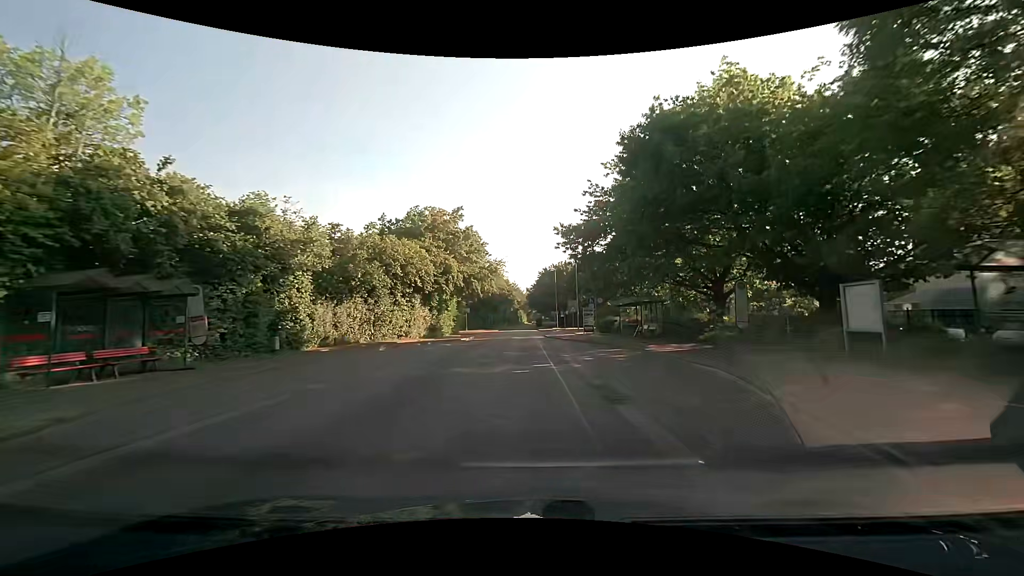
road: tertiary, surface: asphalt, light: Day
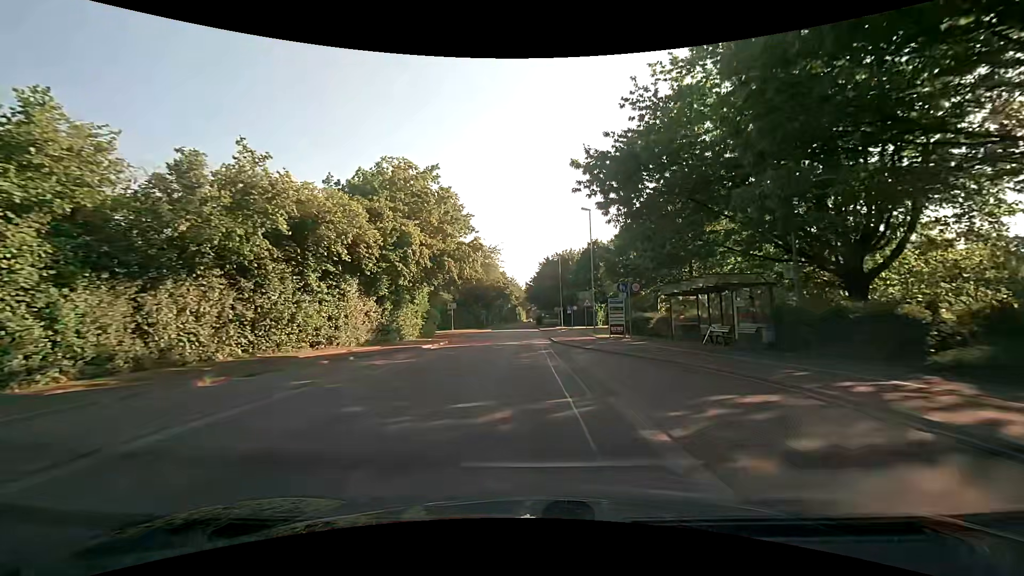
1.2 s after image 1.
(0.0, +14.1) m; 0°
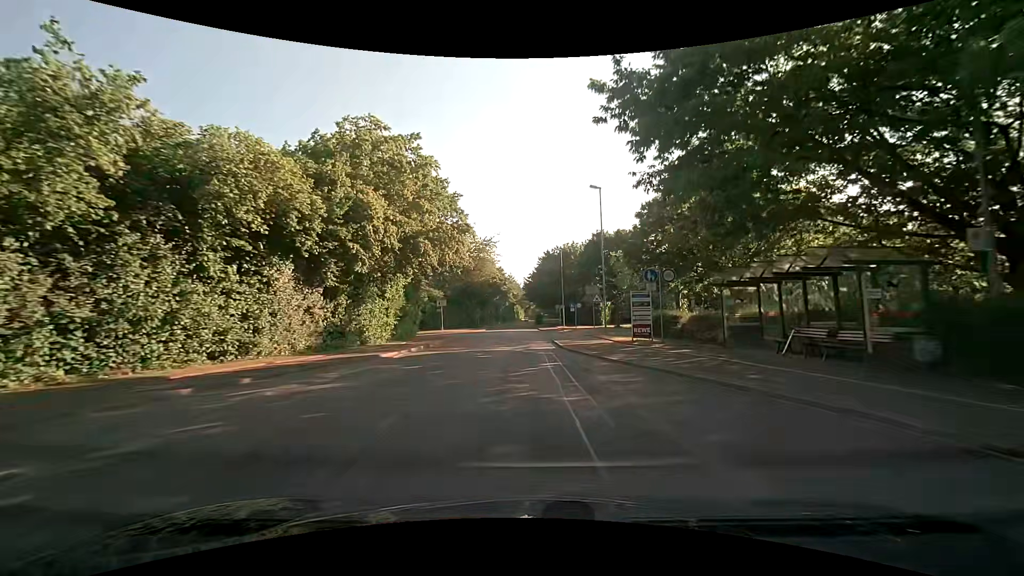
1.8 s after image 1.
(0.0, +6.7) m; 0°
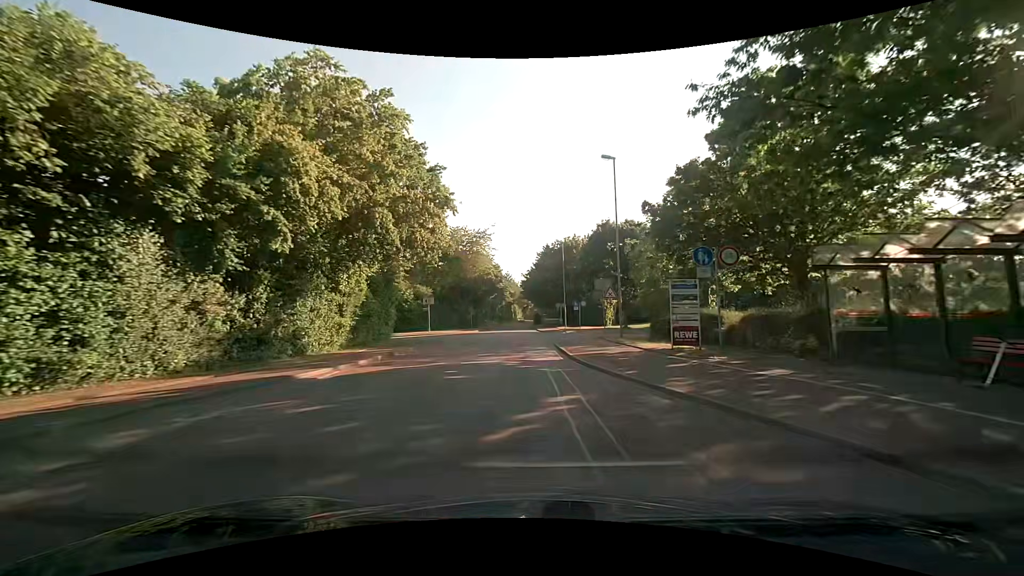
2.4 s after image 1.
(0.0, +6.5) m; 0°
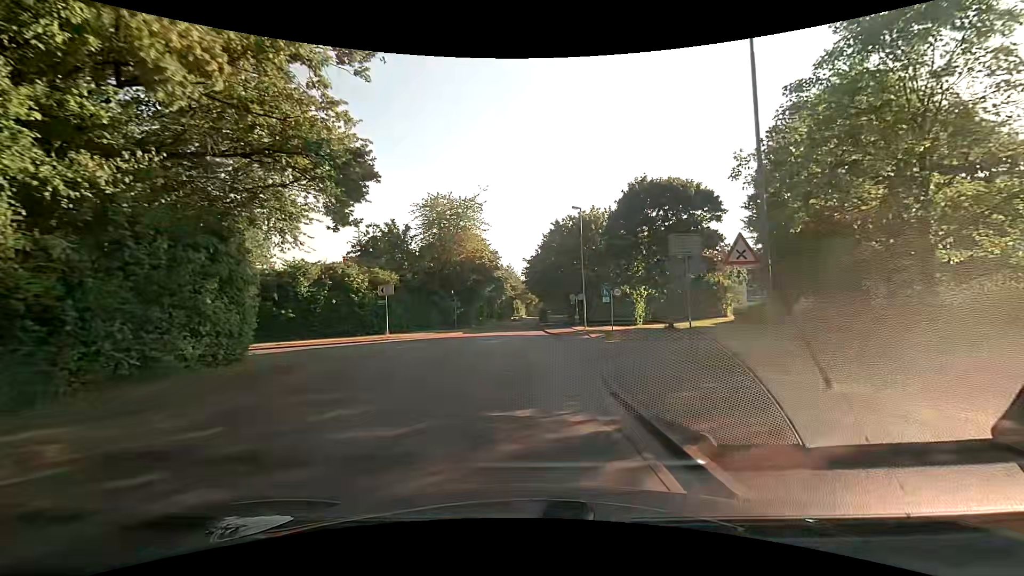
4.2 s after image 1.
(-0.1, +16.6) m; -2°
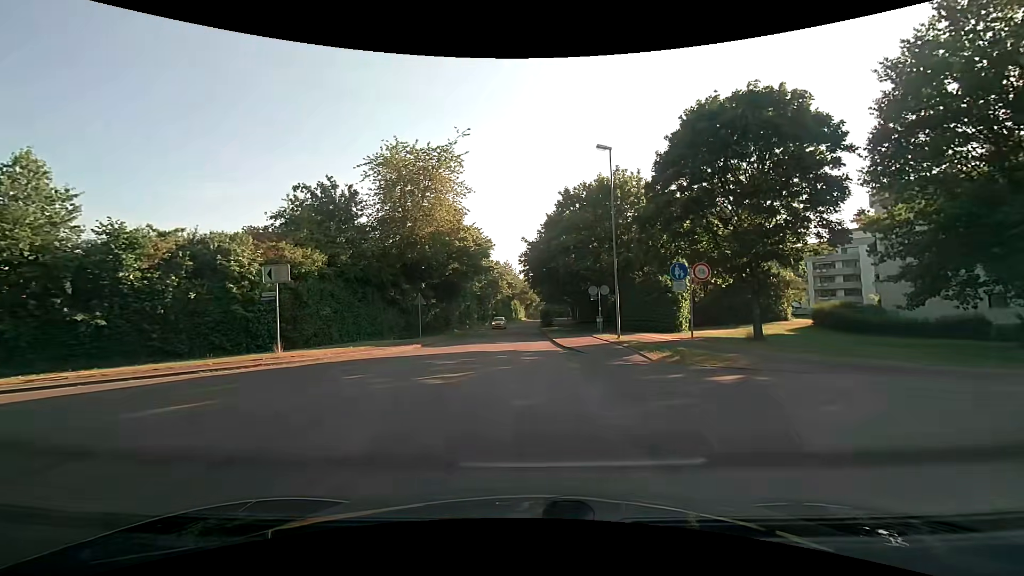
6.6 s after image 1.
(+0.2, +15.2) m; +2°
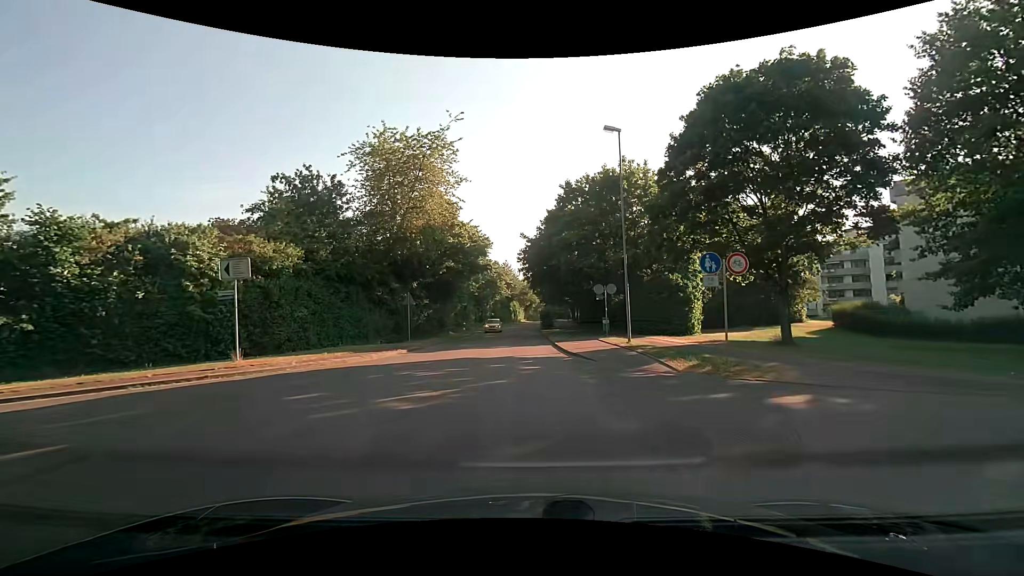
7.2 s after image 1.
(0.0, +2.8) m; -1°
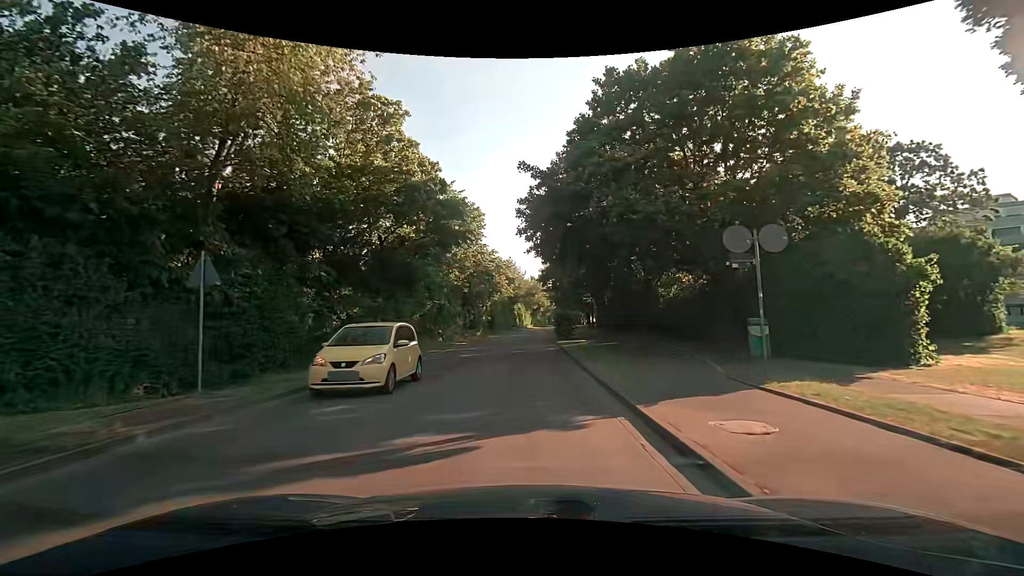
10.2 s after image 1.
(-0.2, +19.8) m; -2°
(0, +10) (0, +20) (0, +30) (0, +40) (+1, +50) (+1, +60) (+2, +70) (+2, +80) (+3, +90) (+4, +100) m
